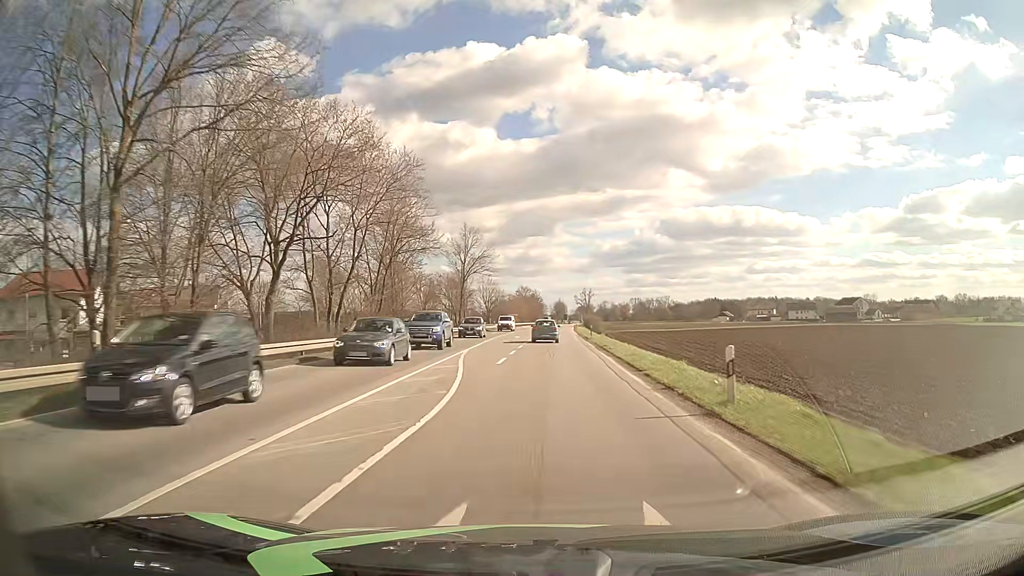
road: primary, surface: asphalt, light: Day
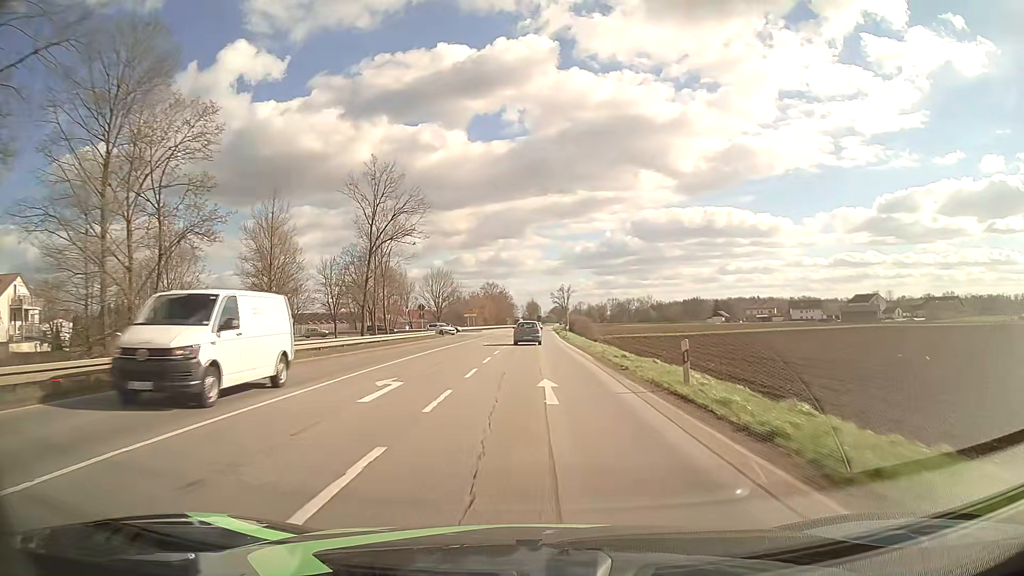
(+1.1, +41.1) m; +3°
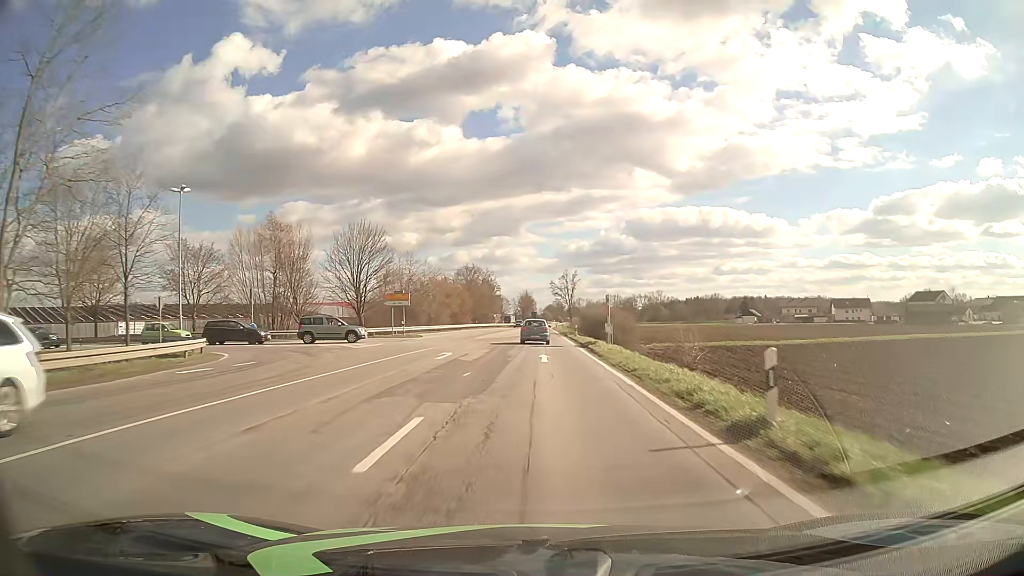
(+0.1, +52.6) m; 0°
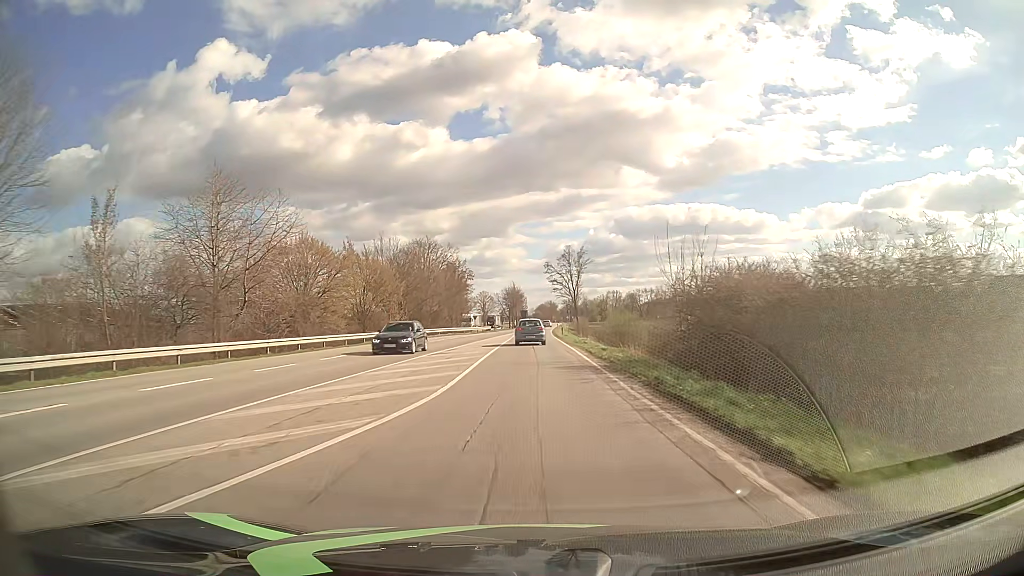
(+0.7, +52.7) m; +1°
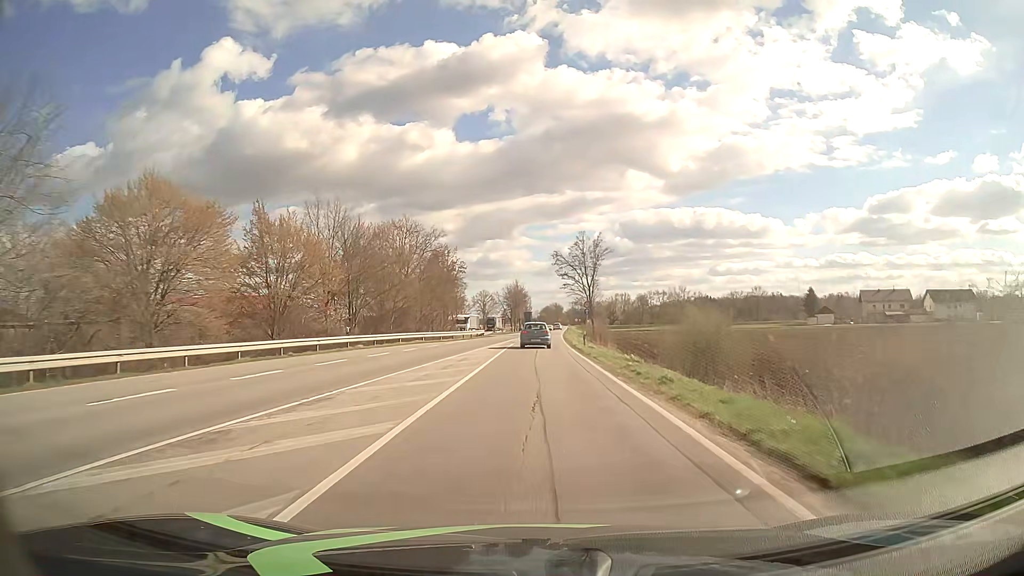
(-0.1, +21.1) m; 0°
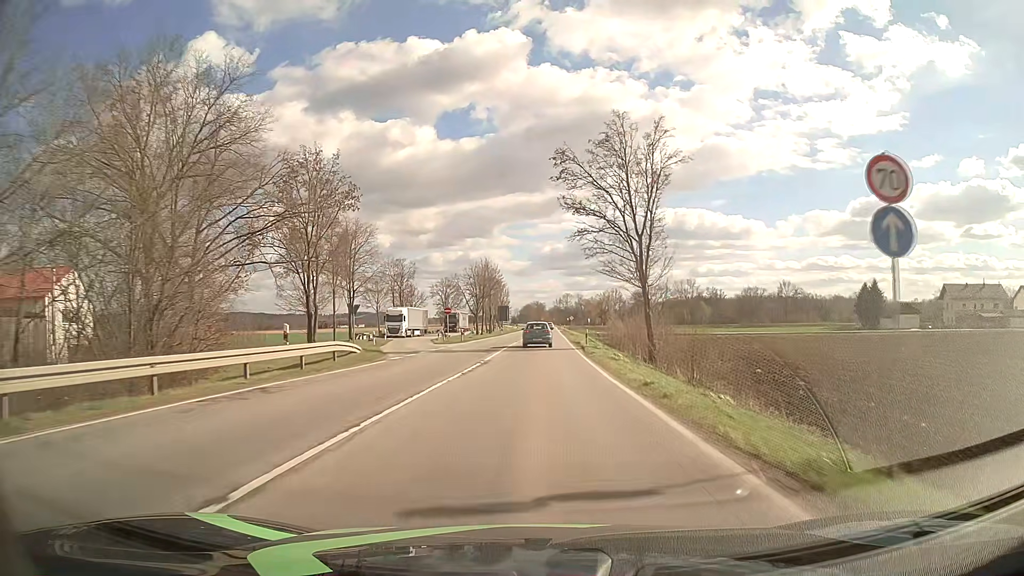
(+0.5, +53.4) m; +2°
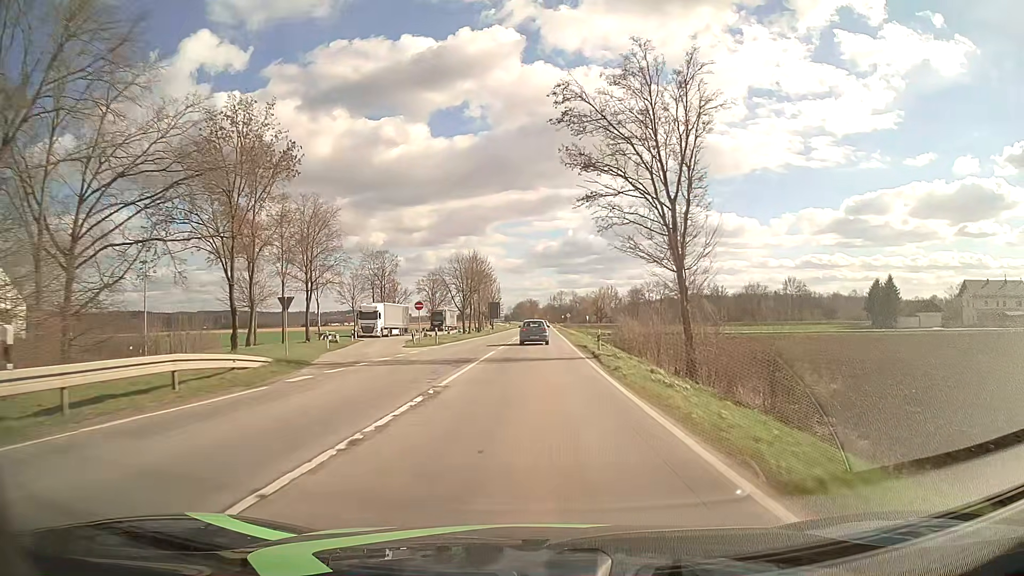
(+0.1, +10.7) m; 0°
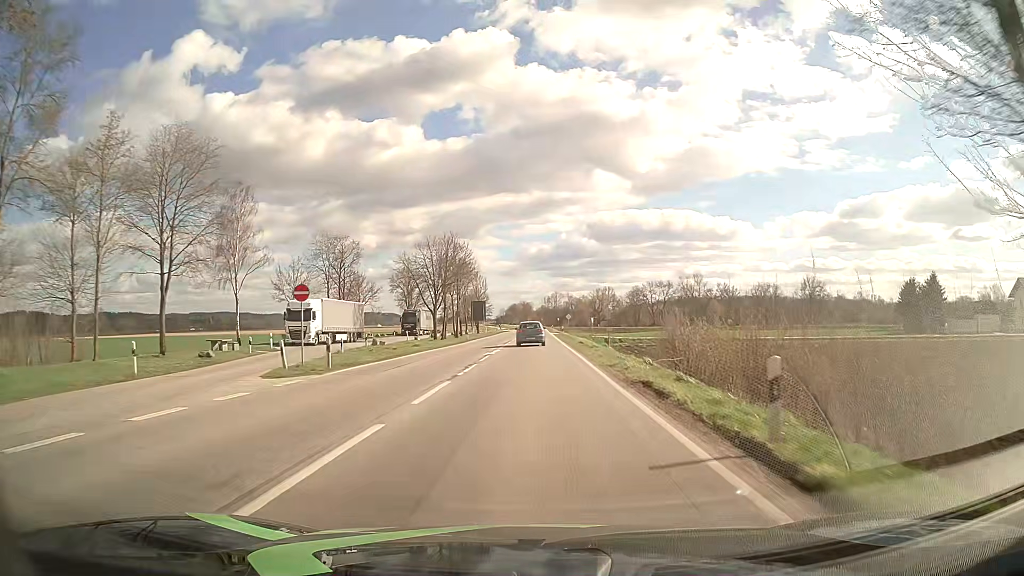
(+0.2, +21.5) m; +1°
(0, +10) (0, +20) (0, +30) (0, +40) (0, +50) (0, +60) (0, +70) (0, +80) (0, +90) (0, +100) m
